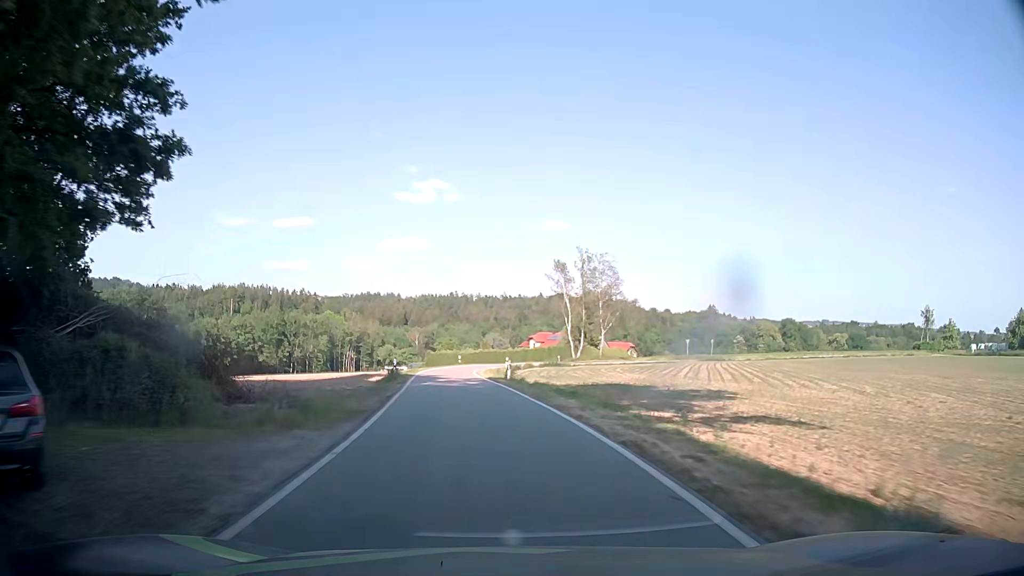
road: tertiary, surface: asphalt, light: Day
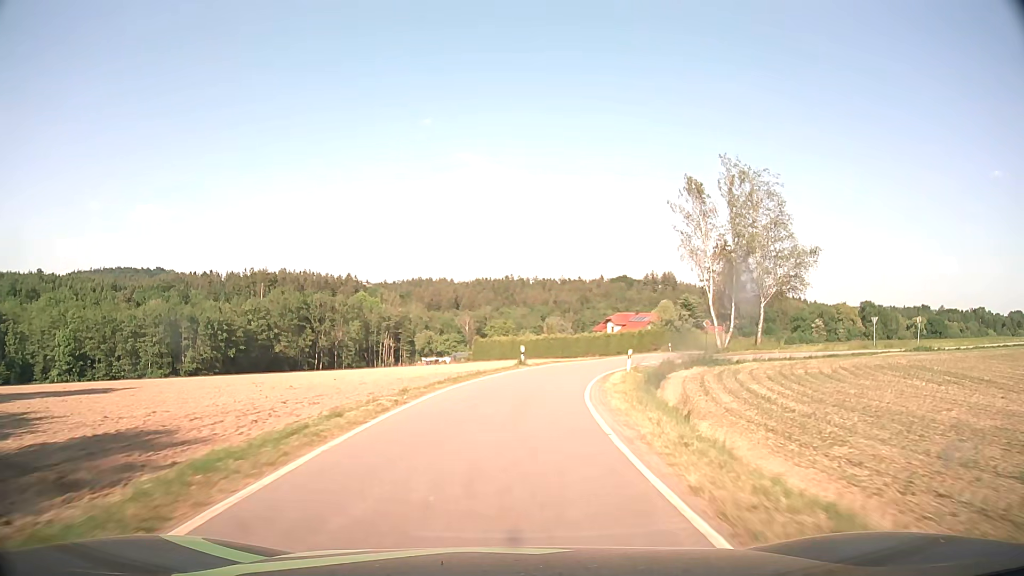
(-3.1, +40.0) m; -5°
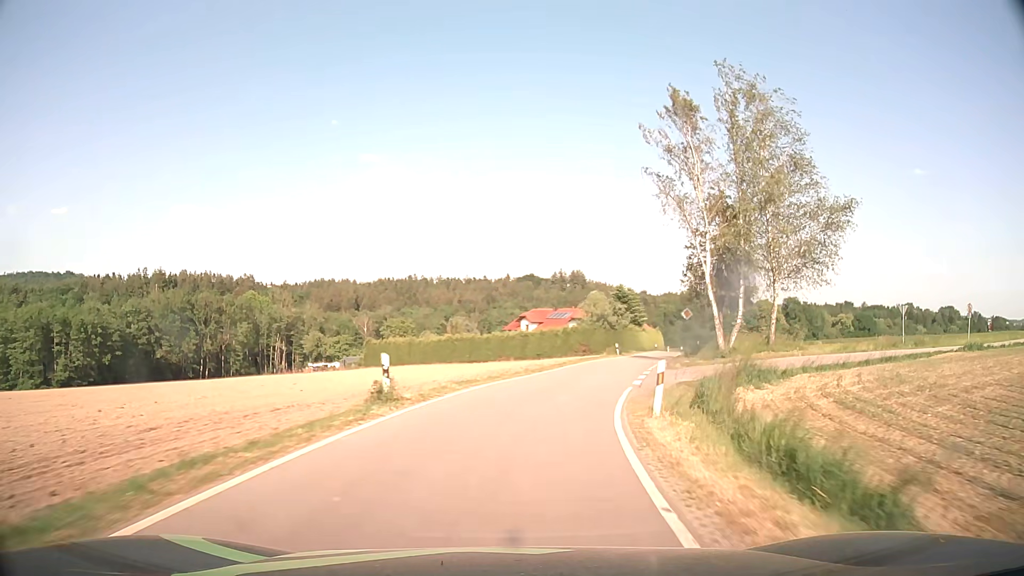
(+1.2, +19.7) m; +8°
(+1, +10) (+2, +20) (+5, +30) (+7, +39) (+10, +49) (+13, +58) (+16, +68) (+19, +77) (+22, +87) (+25, +96) m
